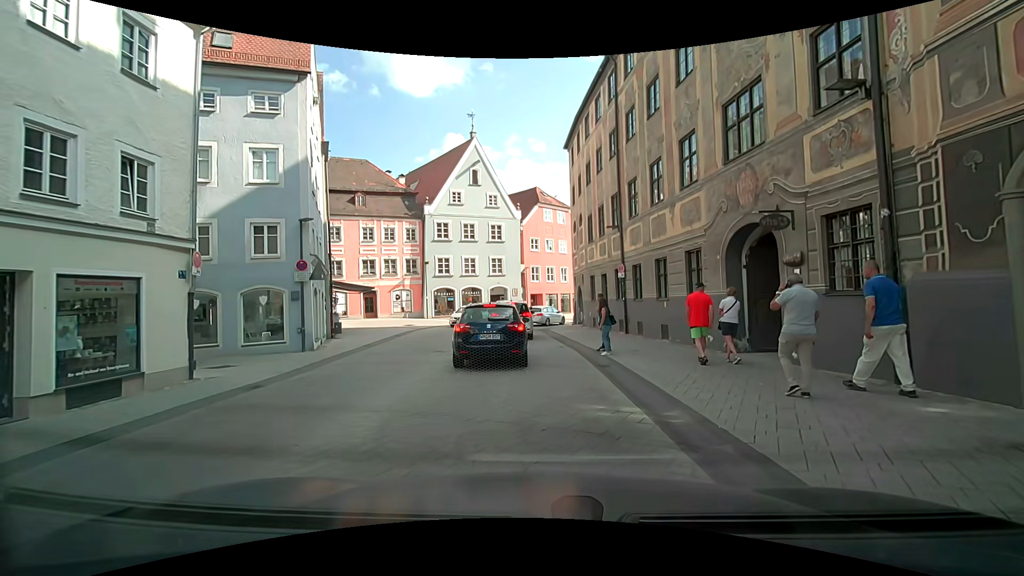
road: secondary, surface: asphalt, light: Day
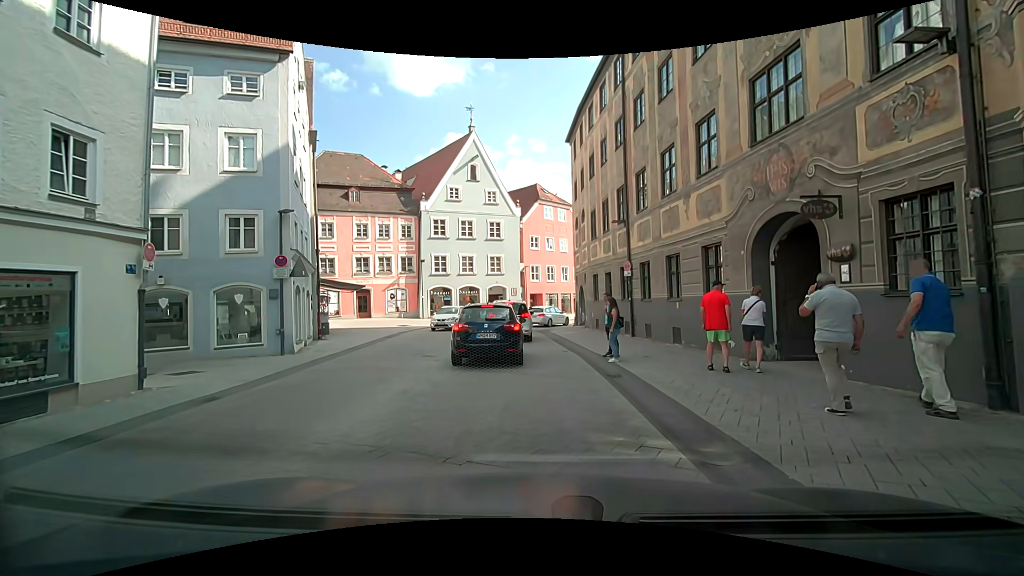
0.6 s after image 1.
(0.0, +1.5) m; +1°
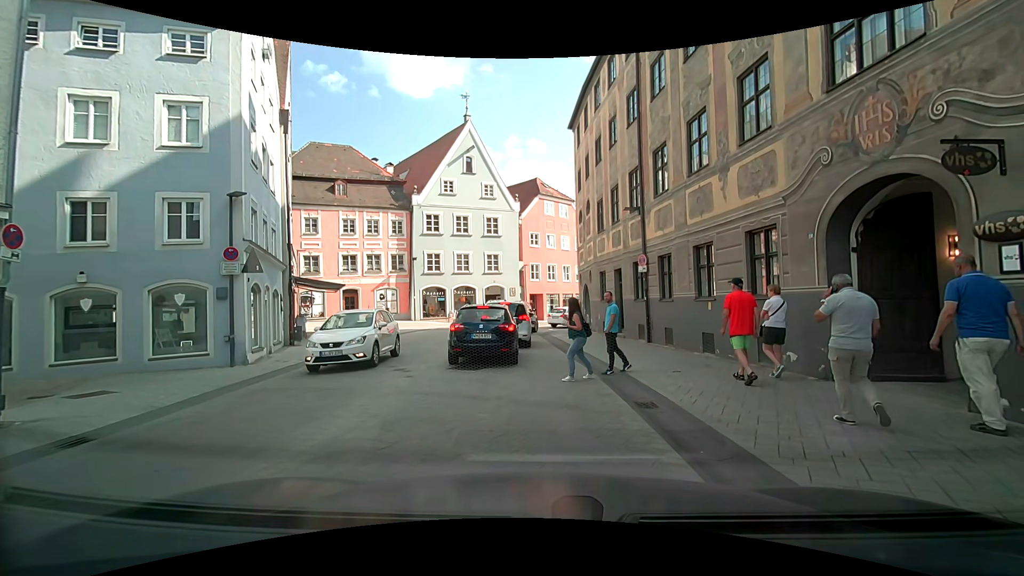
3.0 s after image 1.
(0.0, +2.7) m; +2°
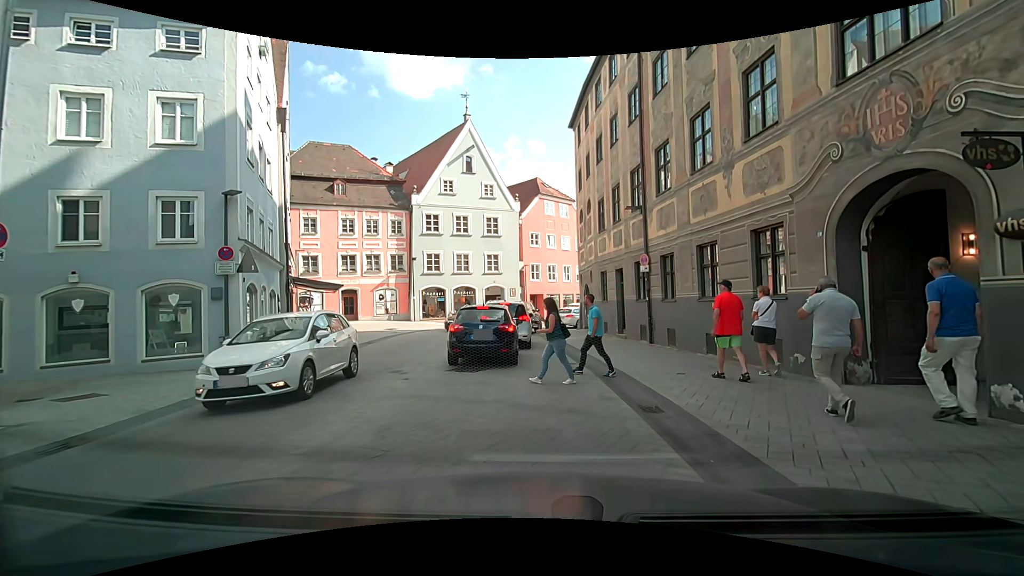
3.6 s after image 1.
(0.0, +0.2) m; 0°
